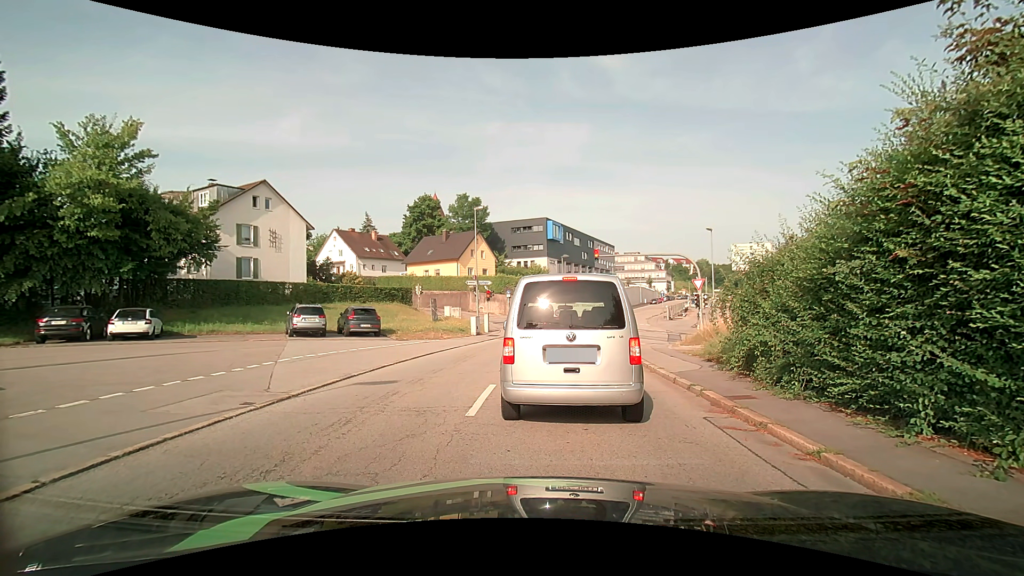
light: Day
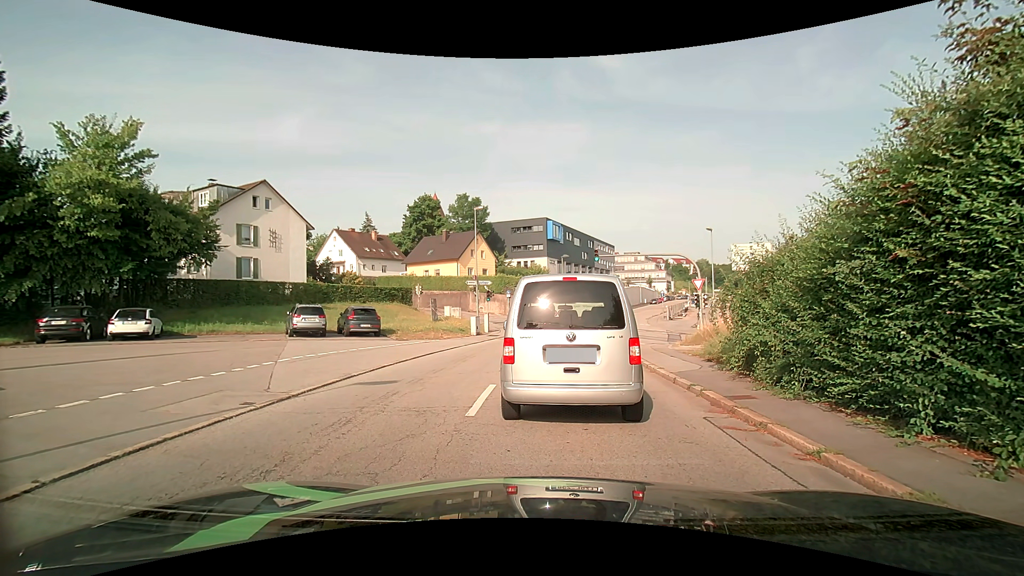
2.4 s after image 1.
(0.0, 0.0) m; 0°
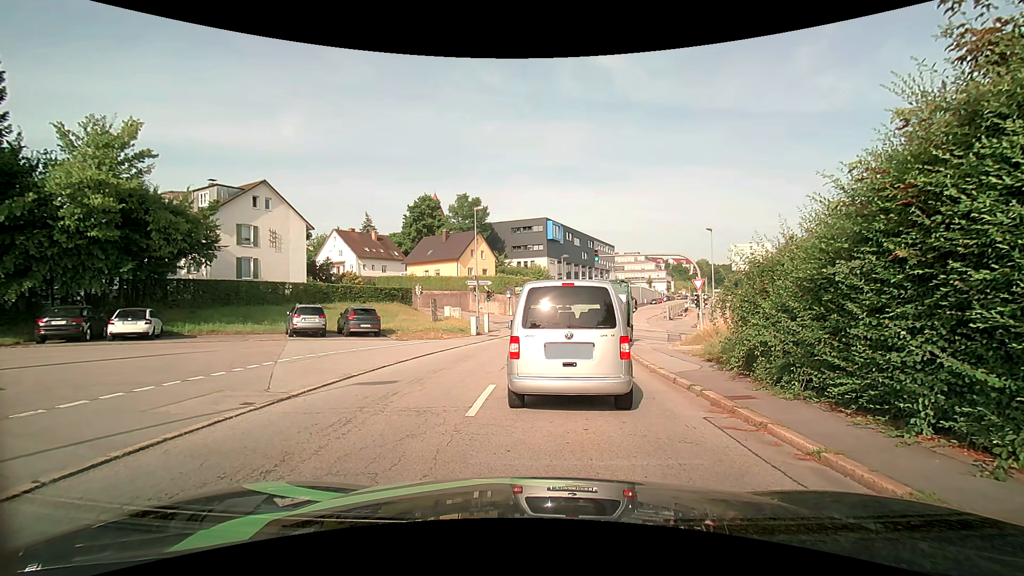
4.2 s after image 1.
(0.0, 0.0) m; 0°
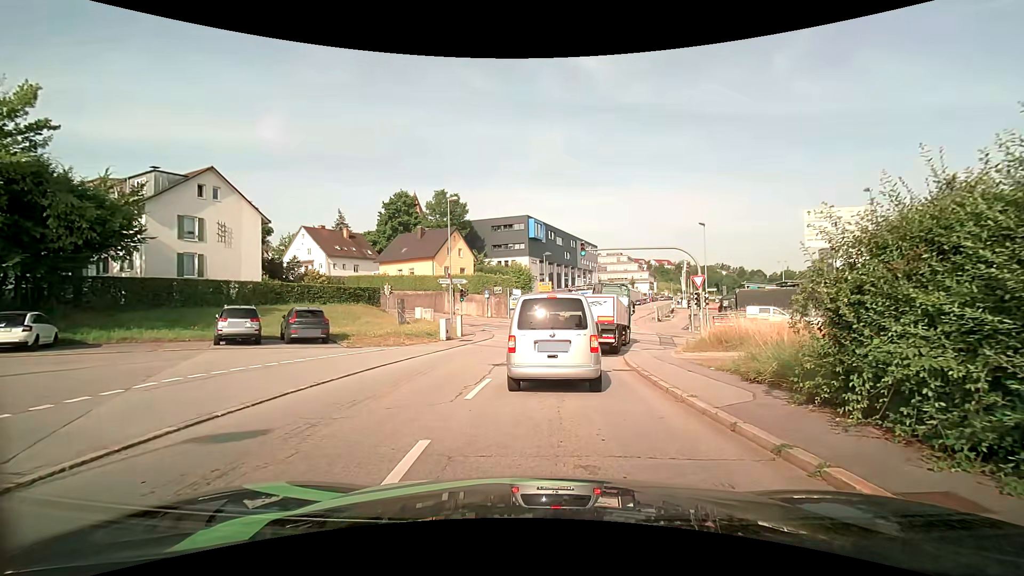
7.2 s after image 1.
(+0.3, +4.4) m; +5°
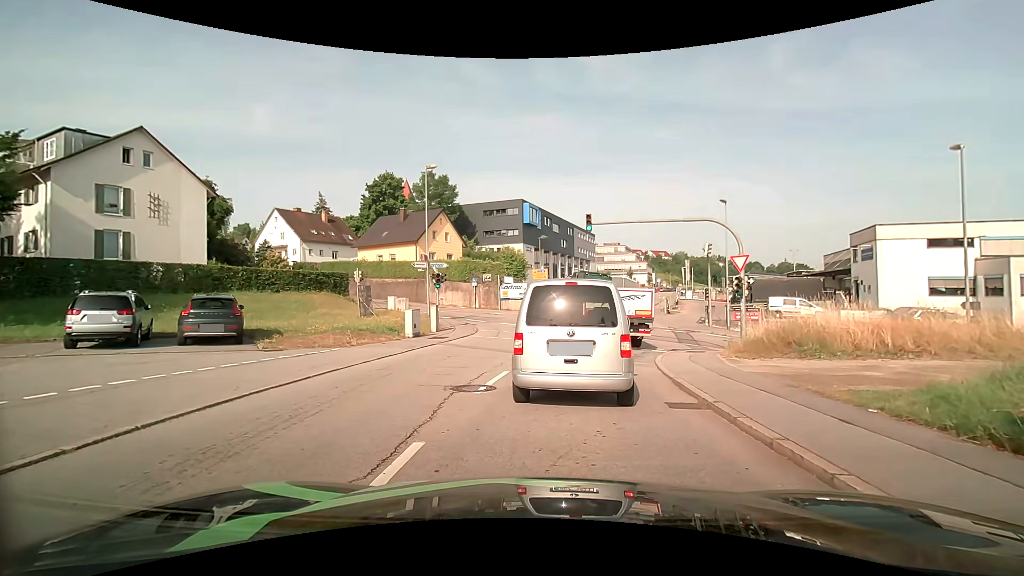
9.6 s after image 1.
(0.0, +6.2) m; +1°
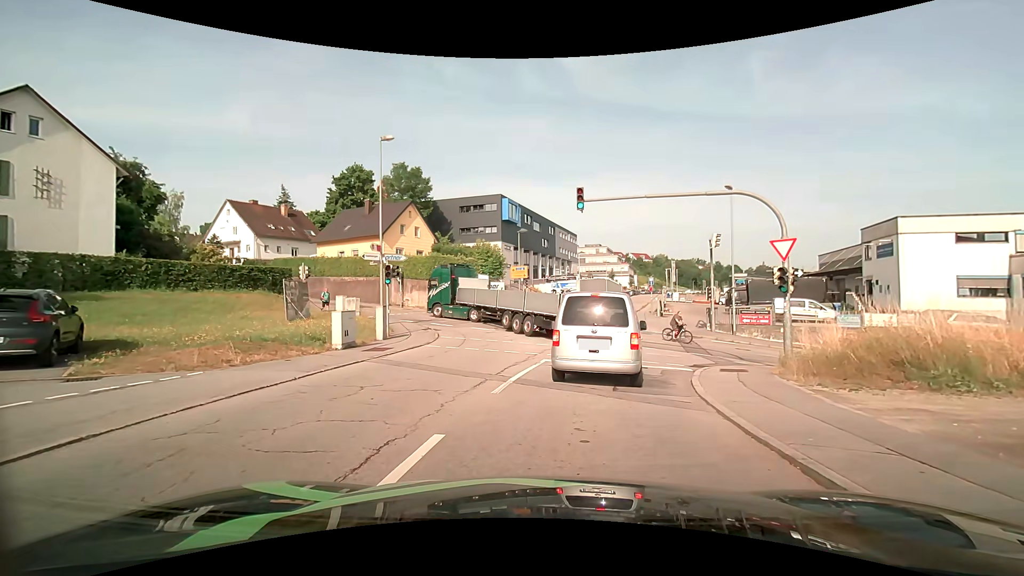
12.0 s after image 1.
(0.0, +5.8) m; +1°
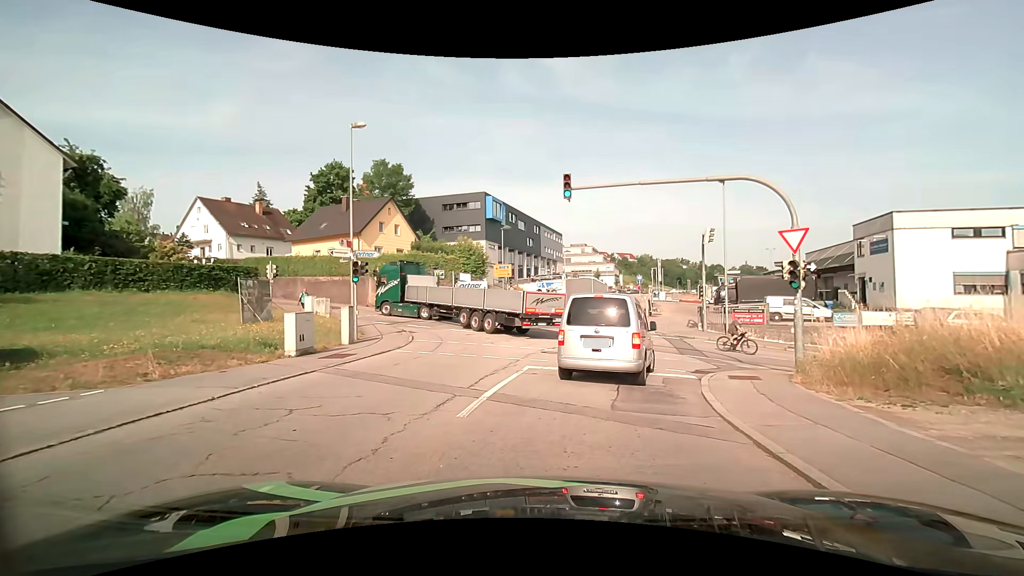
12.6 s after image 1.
(+0.1, +2.0) m; +3°
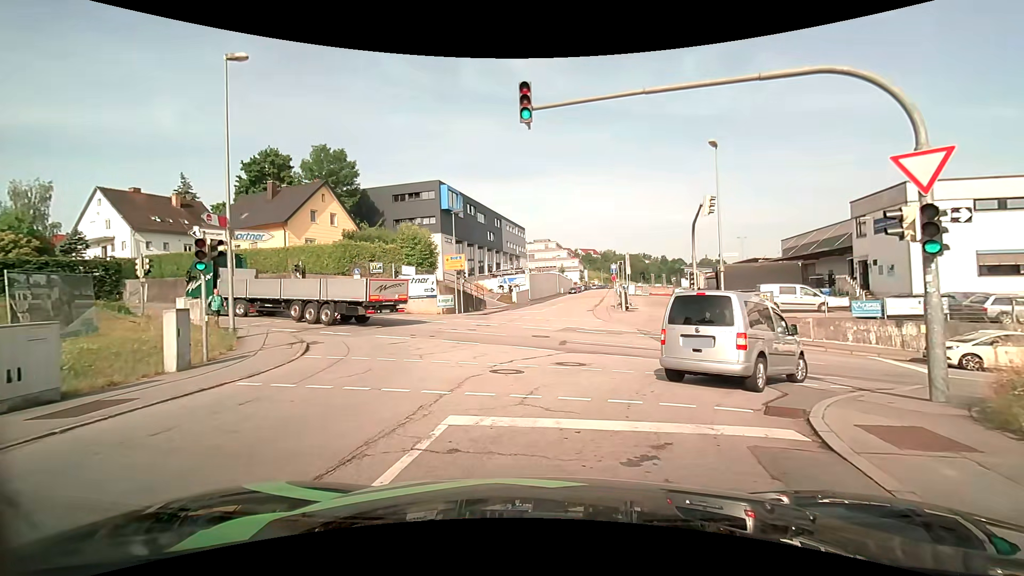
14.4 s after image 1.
(+0.3, +6.7) m; +4°
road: residential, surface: asphalt
(0, +10) (-1, +20) (-7, +28) (-16, +31) (-26, +34) (-35, +37) (-45, +40) (-54, +43) (-64, +46) (-73, +50) m
